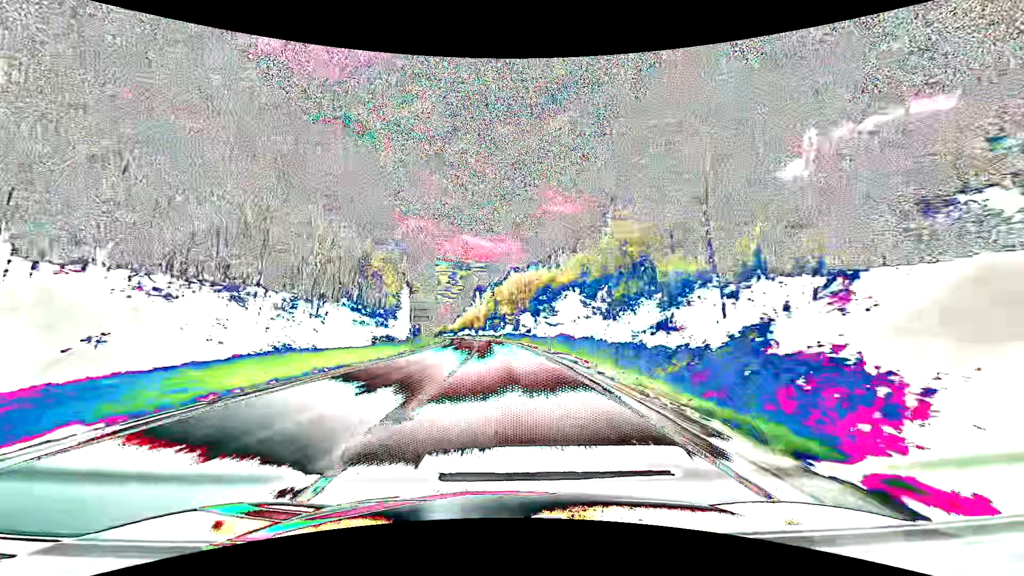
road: primary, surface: asphalt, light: Day
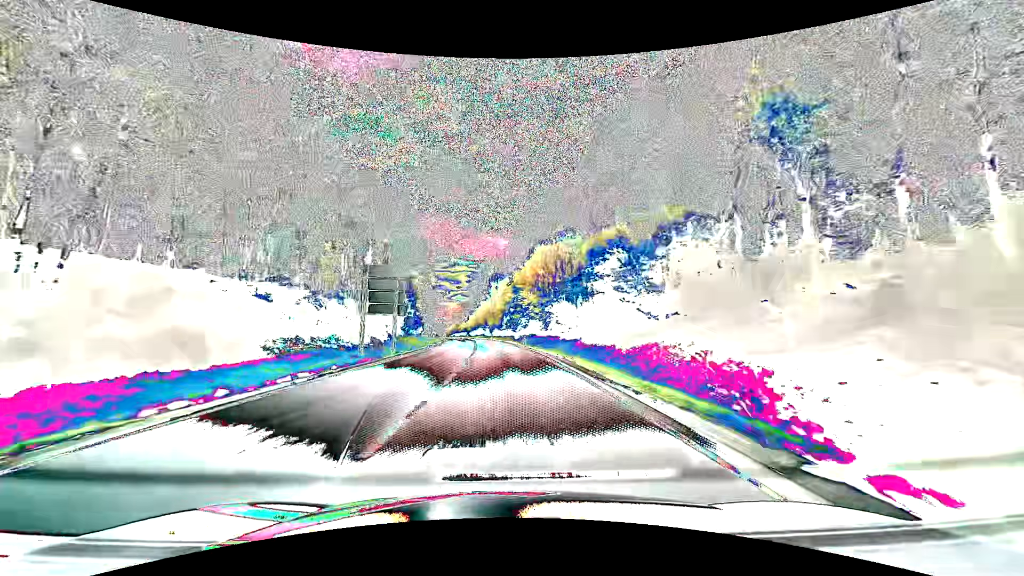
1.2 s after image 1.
(-0.7, +31.6) m; -3°
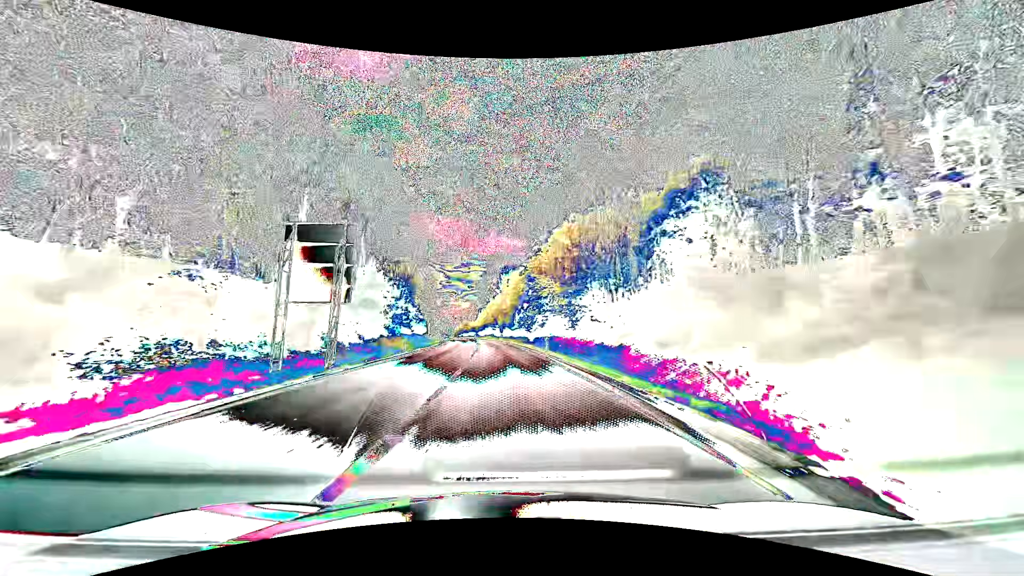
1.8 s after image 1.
(-0.1, +15.8) m; -1°
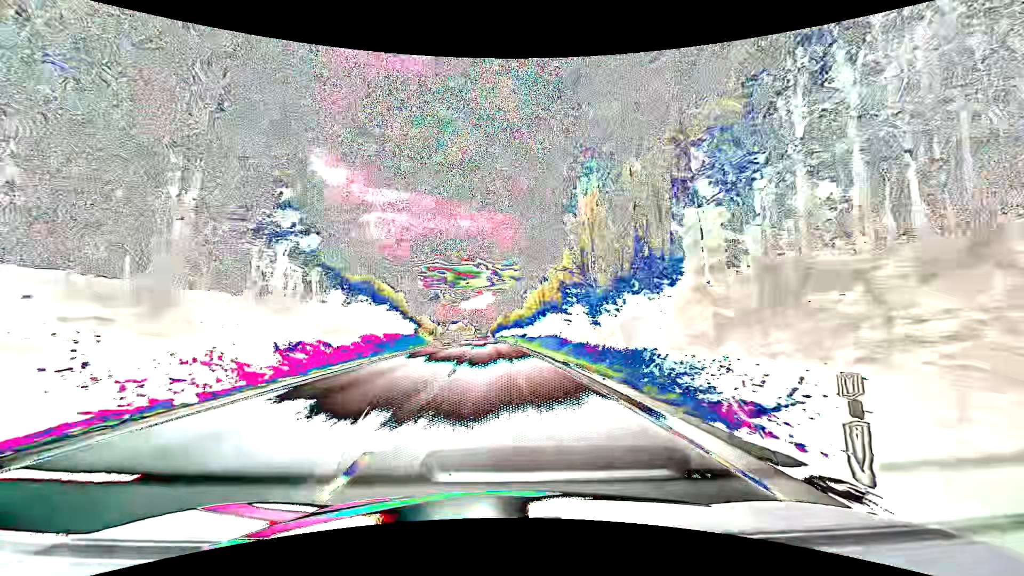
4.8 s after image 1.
(-4.0, +79.2) m; -6°
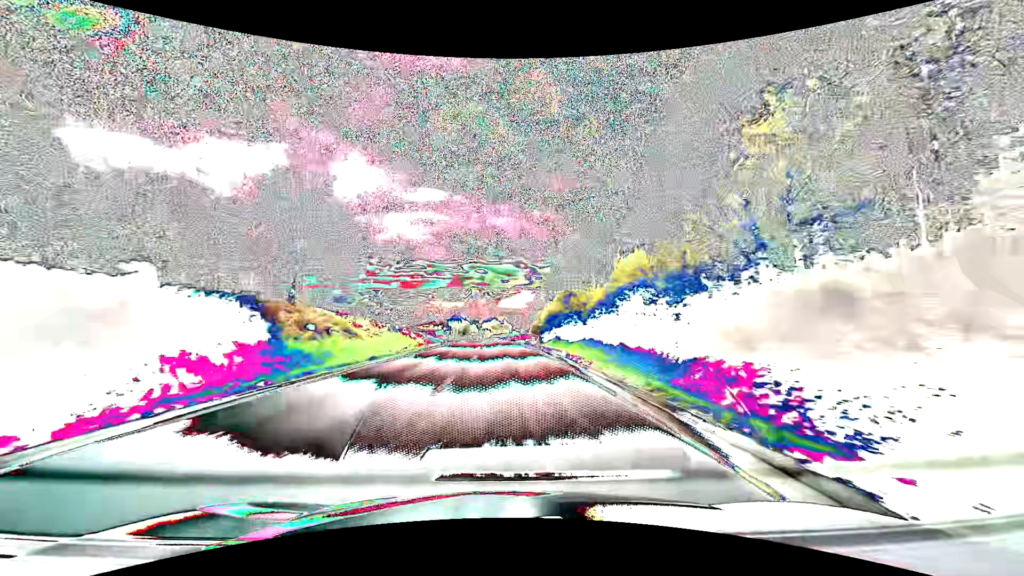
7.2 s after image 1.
(-2.7, +63.5) m; -4°
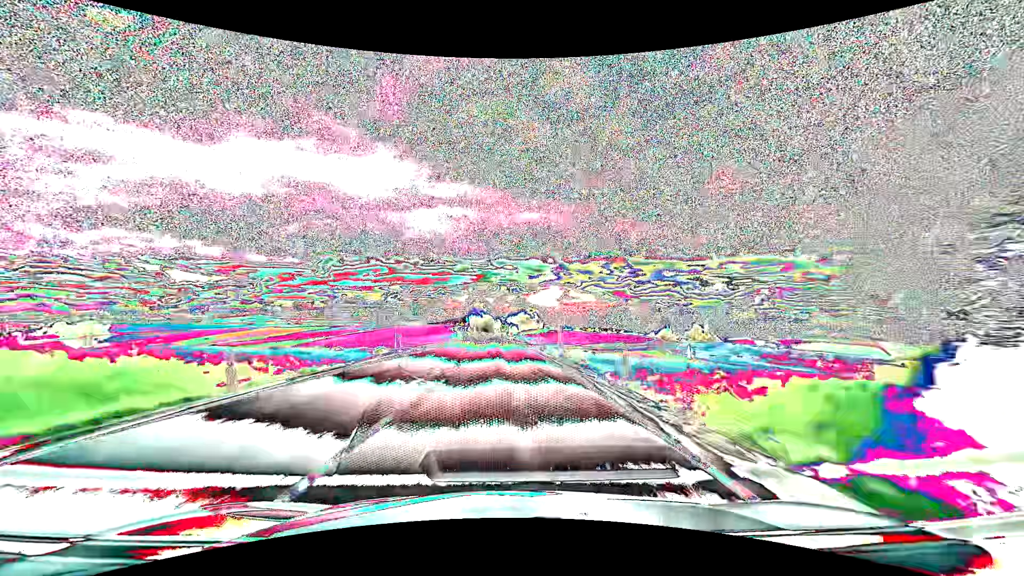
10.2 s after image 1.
(-2.2, +79.3) m; -3°
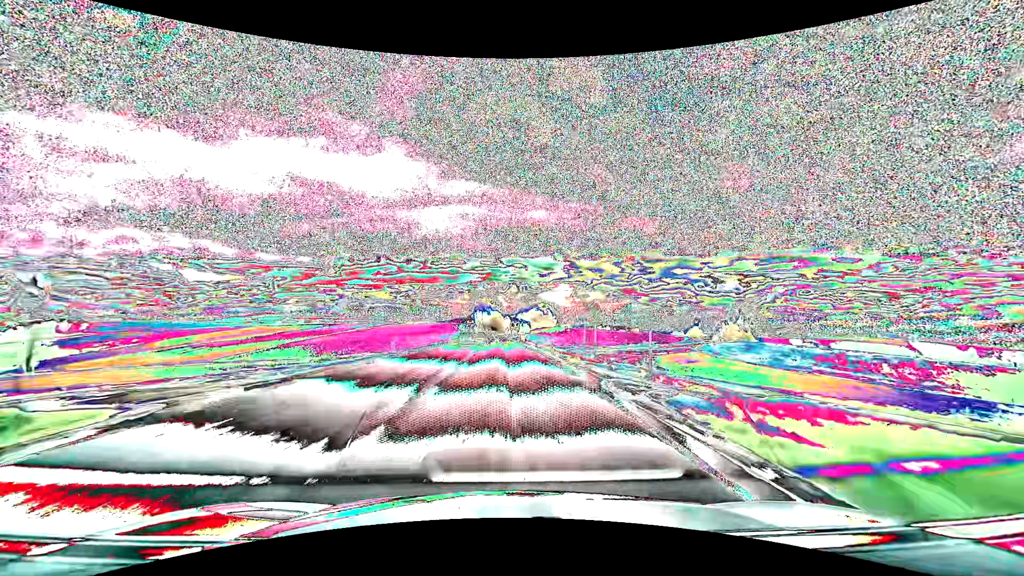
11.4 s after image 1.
(-0.3, +31.7) m; -1°
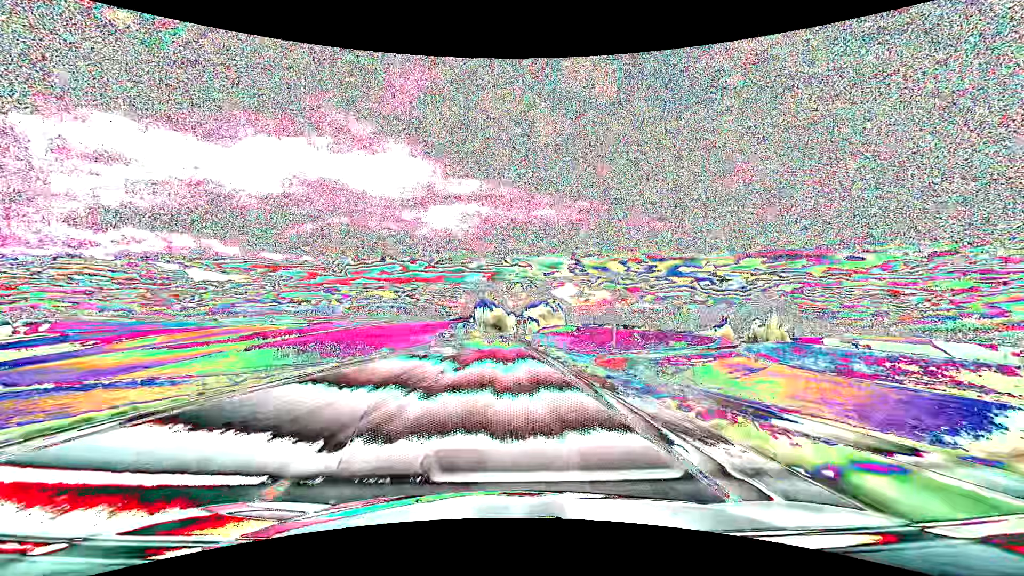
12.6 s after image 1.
(-0.1, +31.8) m; 0°
(0, +10) (0, +20) (0, +30) (0, +40) (0, +50) (-1, +60) (-1, +70) (-1, +80) (-1, +90) (-1, +100) m
